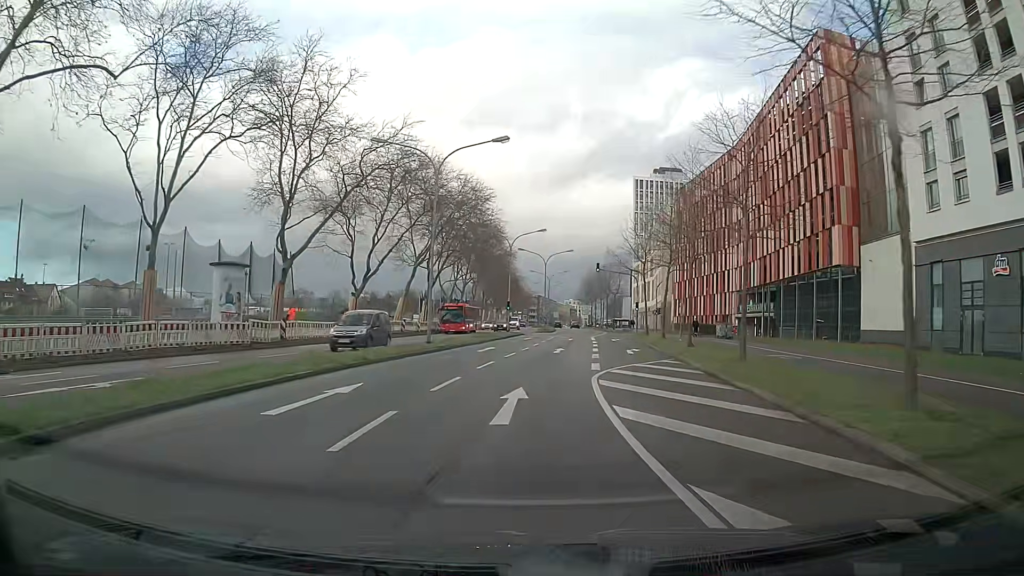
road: secondary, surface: asphalt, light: Day
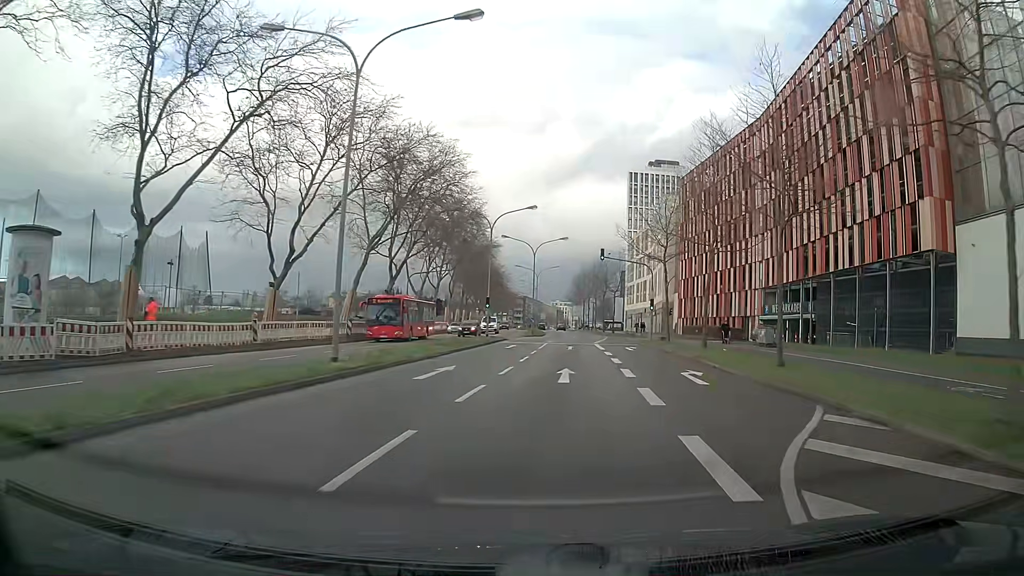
(+0.2, +13.7) m; +2°
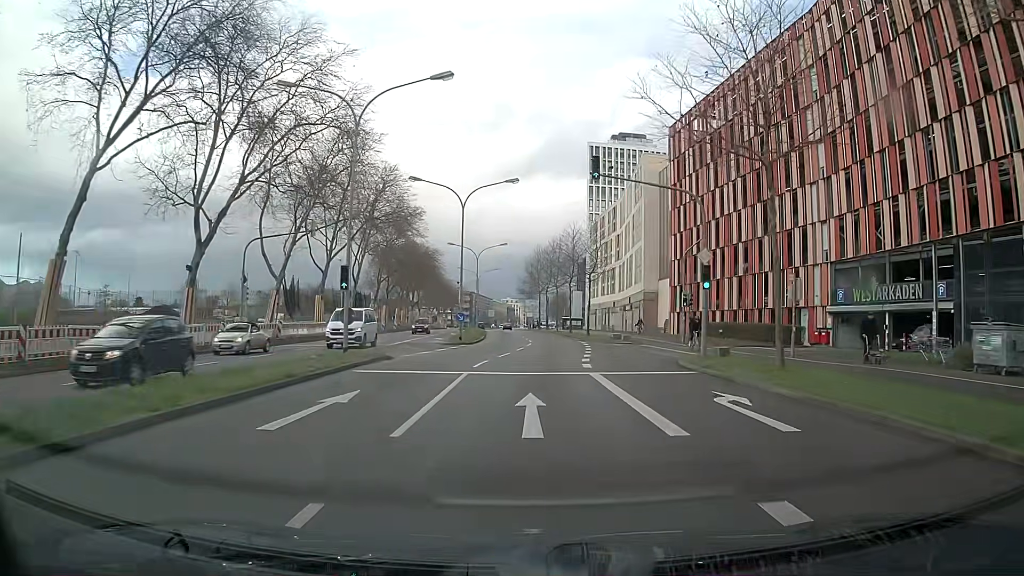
(+0.9, +27.3) m; +3°
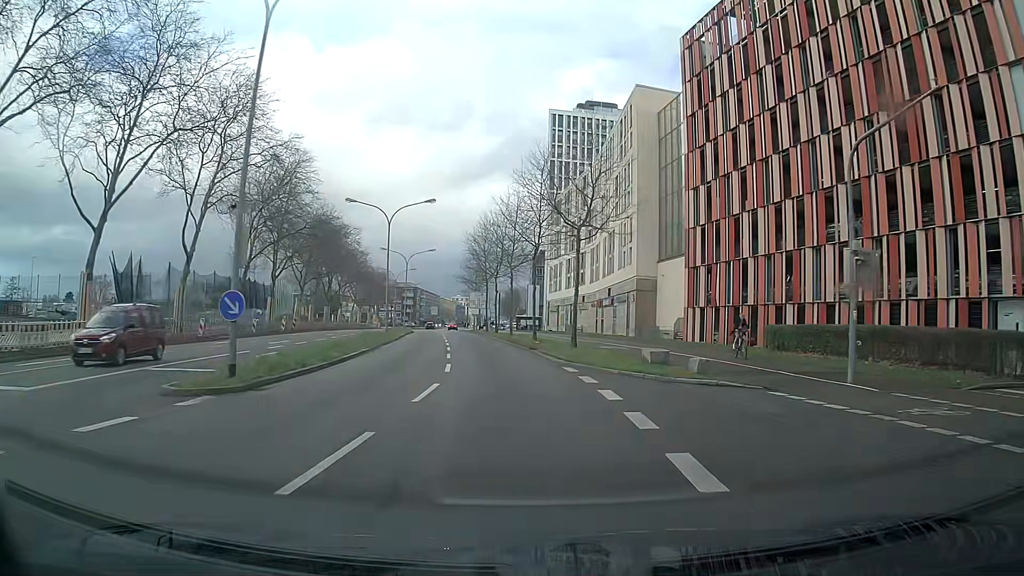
(+0.9, +26.9) m; +3°
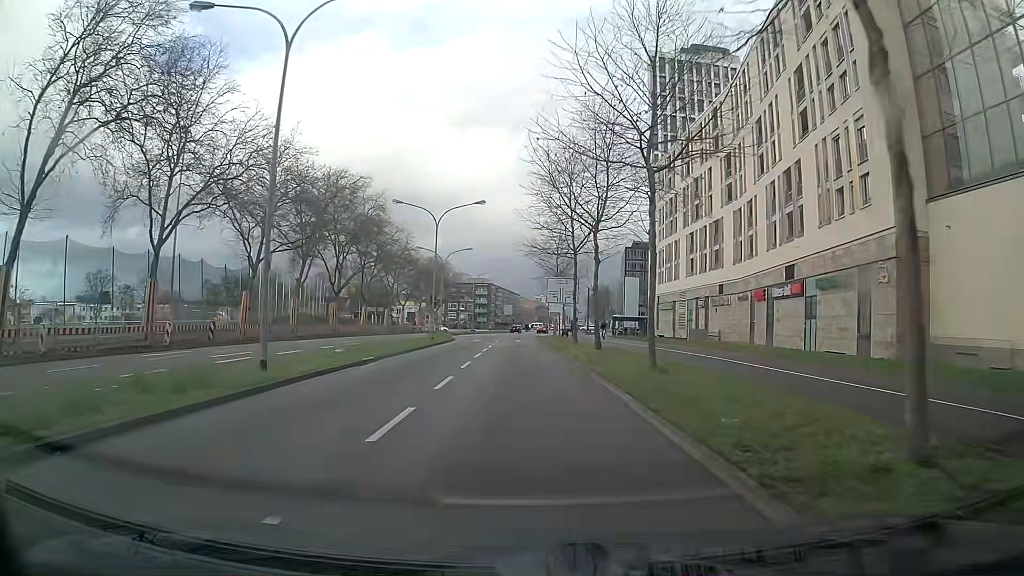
(-2.1, +33.8) m; -7°
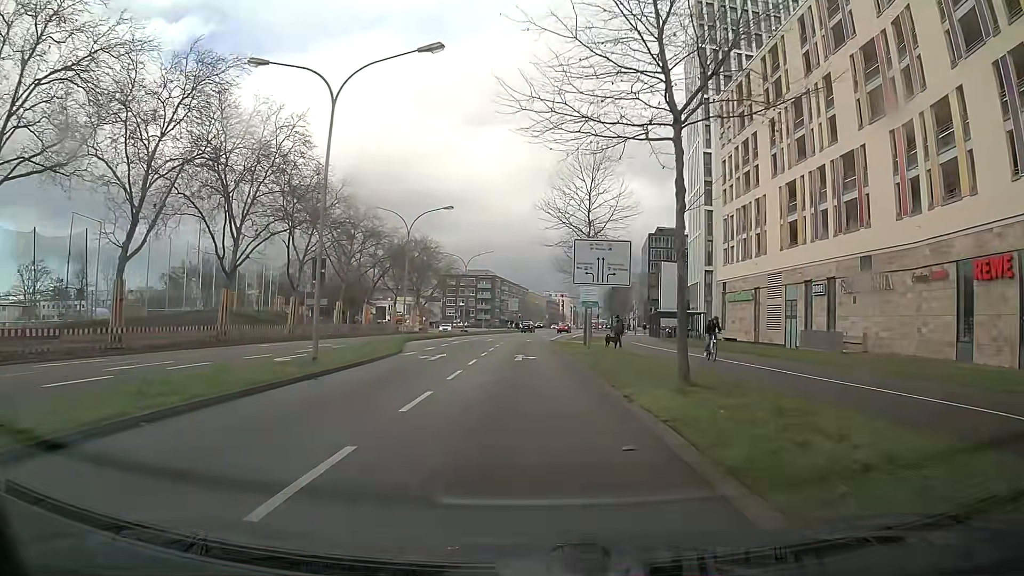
(-0.2, +27.4) m; -1°
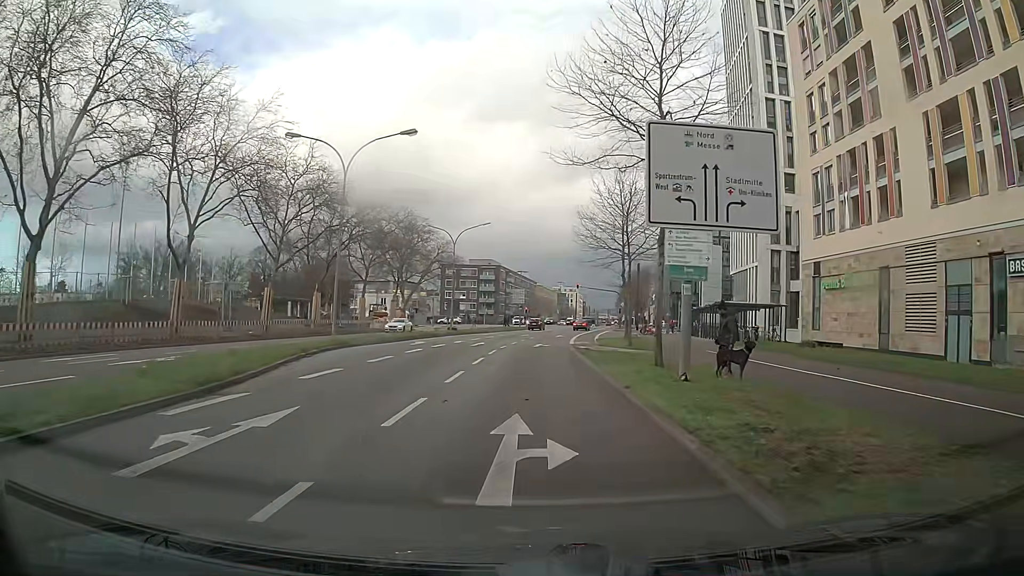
(+0.1, +19.8) m; 0°
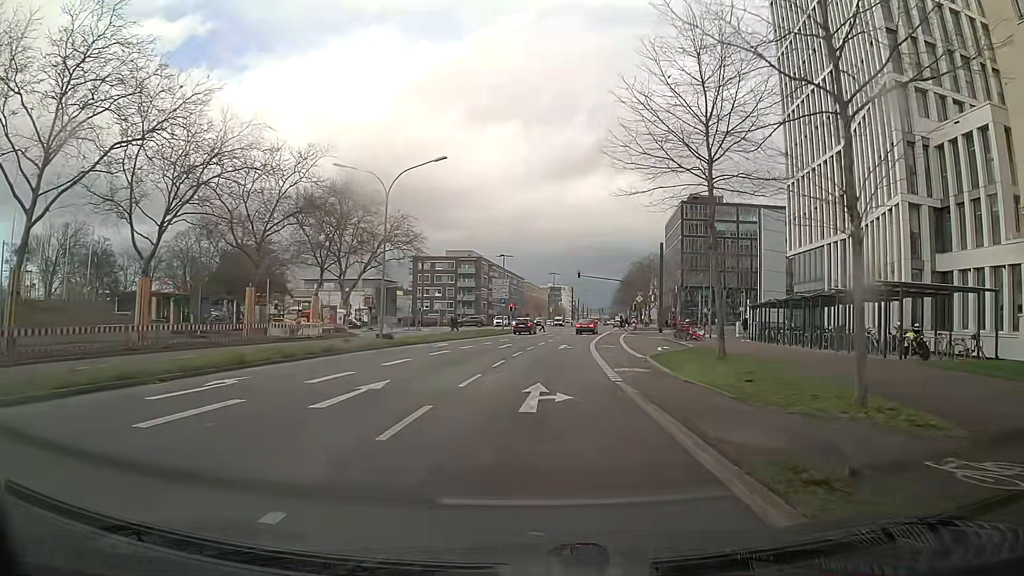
(+0.1, +24.8) m; +1°
(0, +10) (+1, +20) (+3, +30) (+5, +40) (+7, +49) (+9, +59) (+13, +68) (+22, +73) (+31, +77) (+40, +81) m
